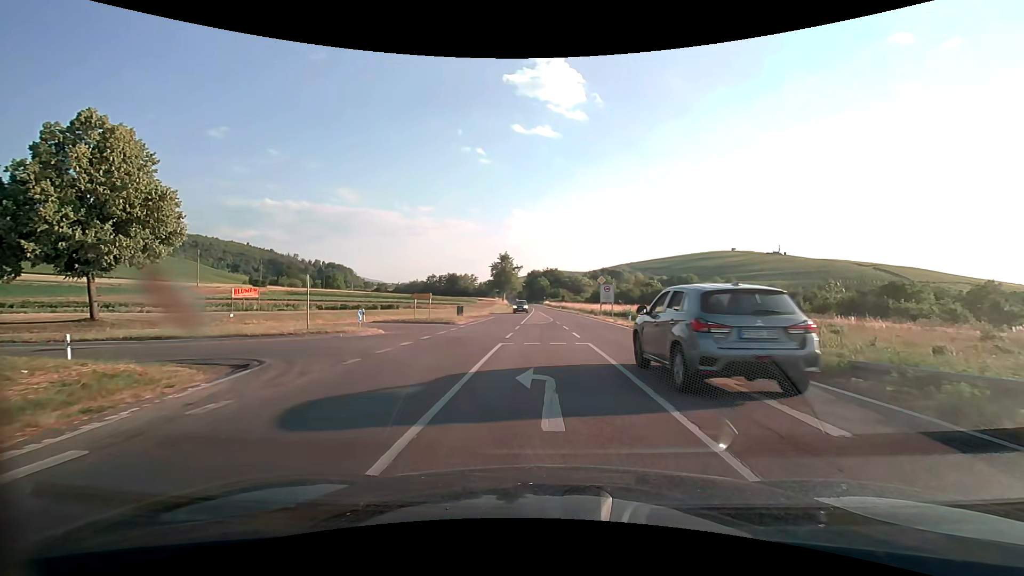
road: primary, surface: asphalt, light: Day
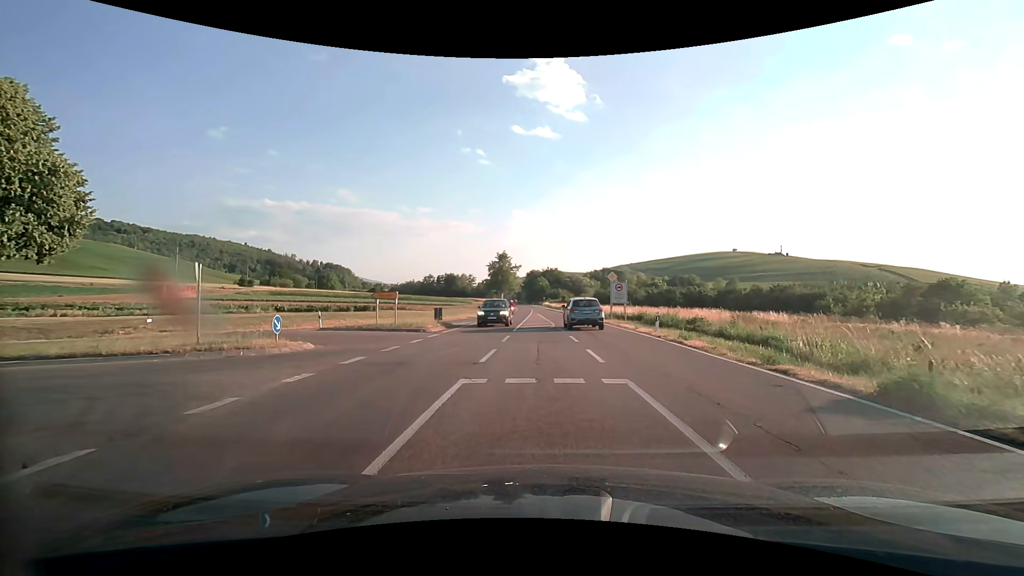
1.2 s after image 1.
(0.0, +7.2) m; 0°
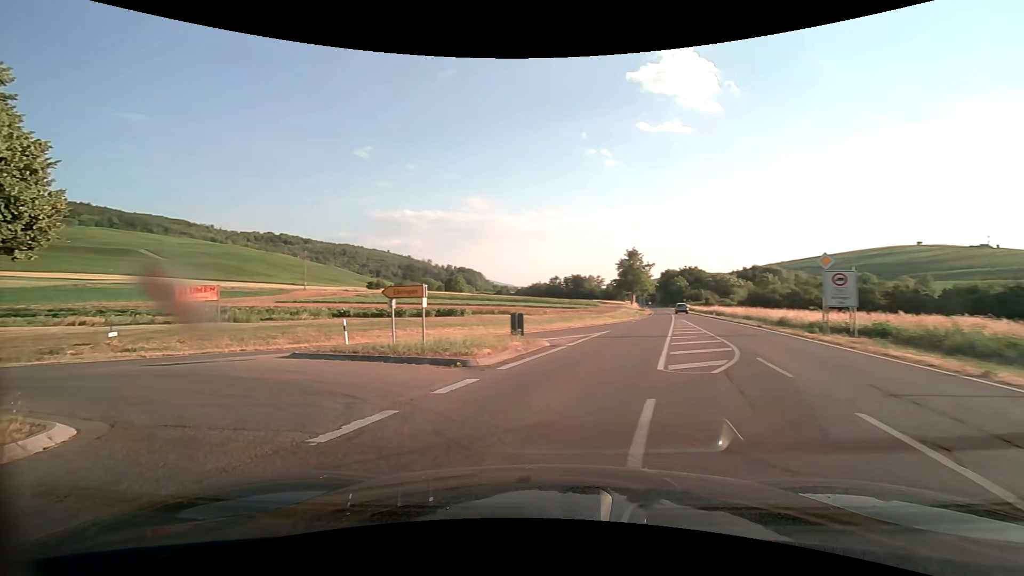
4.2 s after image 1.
(-0.5, +13.1) m; -17°
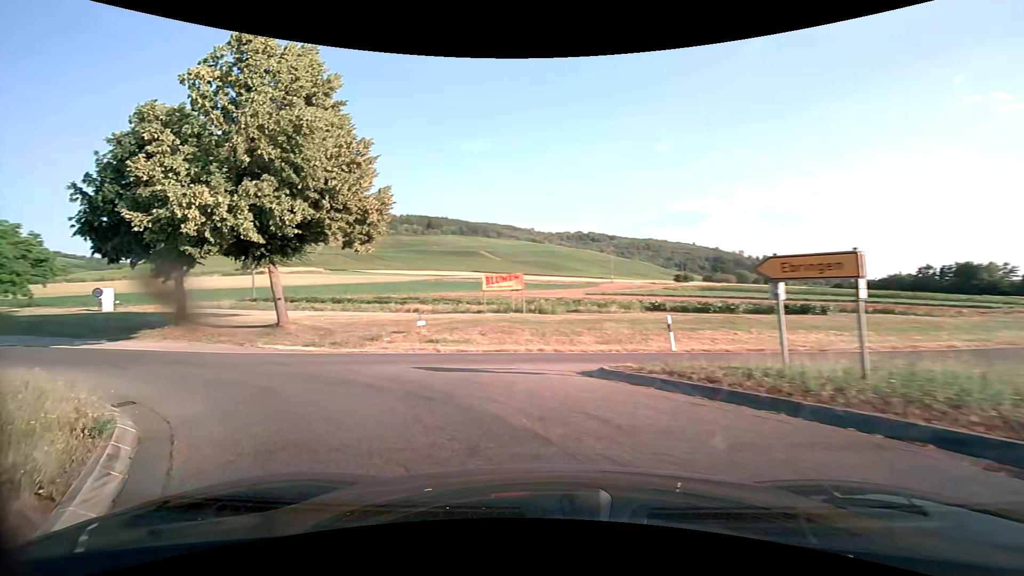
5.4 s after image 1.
(-1.7, +6.2) m; -33°
(-4, +9) (-11, +15) (-20, +21) (-28, +26) (-37, +31) (-45, +37) (-54, +42) (-62, +47) (-71, +52) (-80, +57) m
